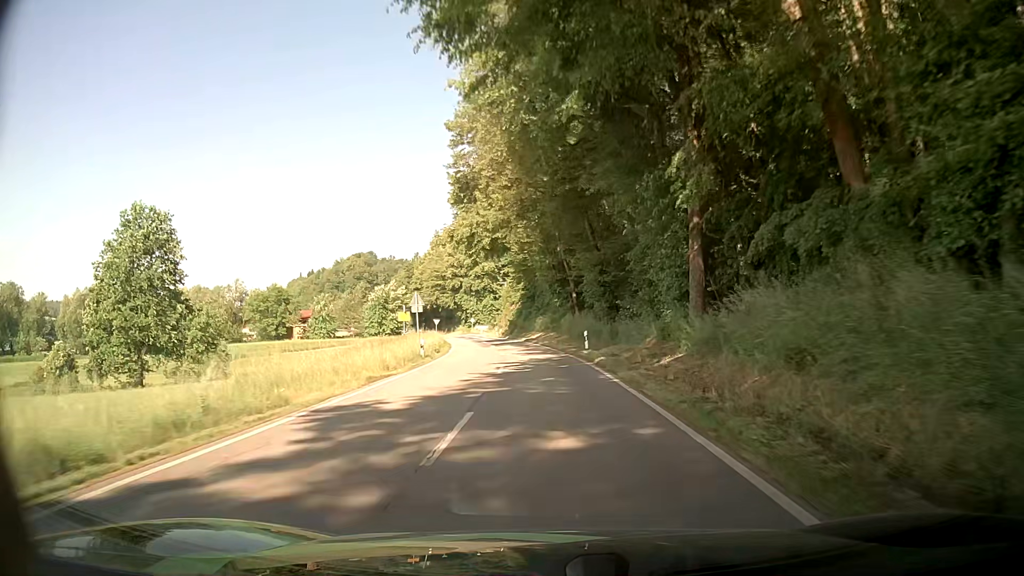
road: secondary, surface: asphalt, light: Day
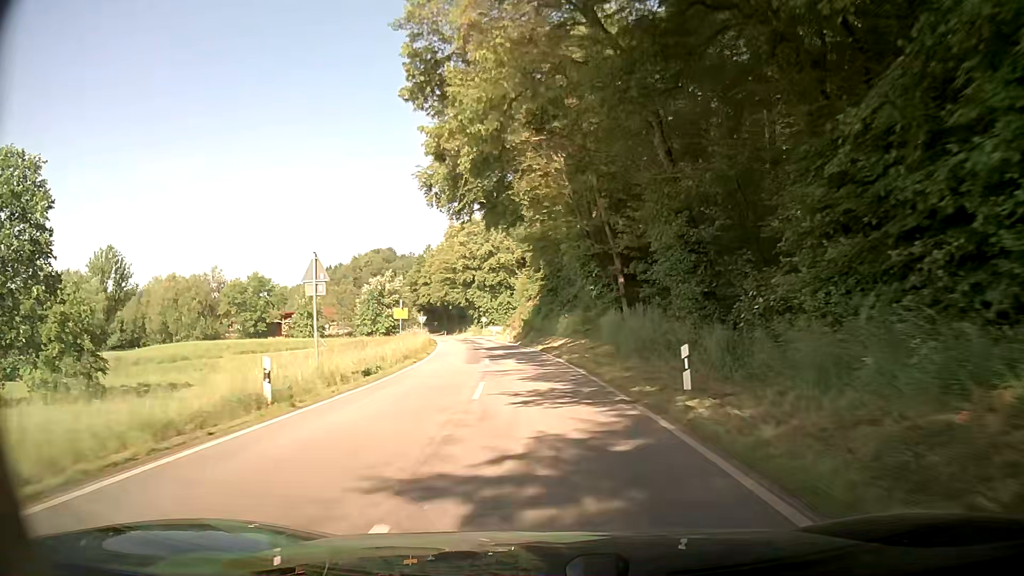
(-0.2, +19.0) m; -2°
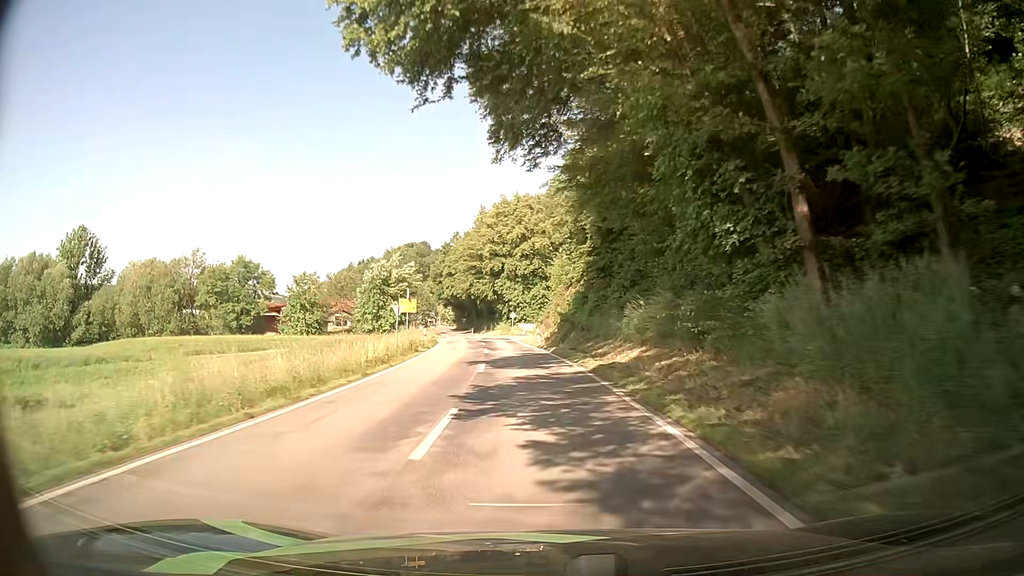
(-0.3, +19.0) m; -2°
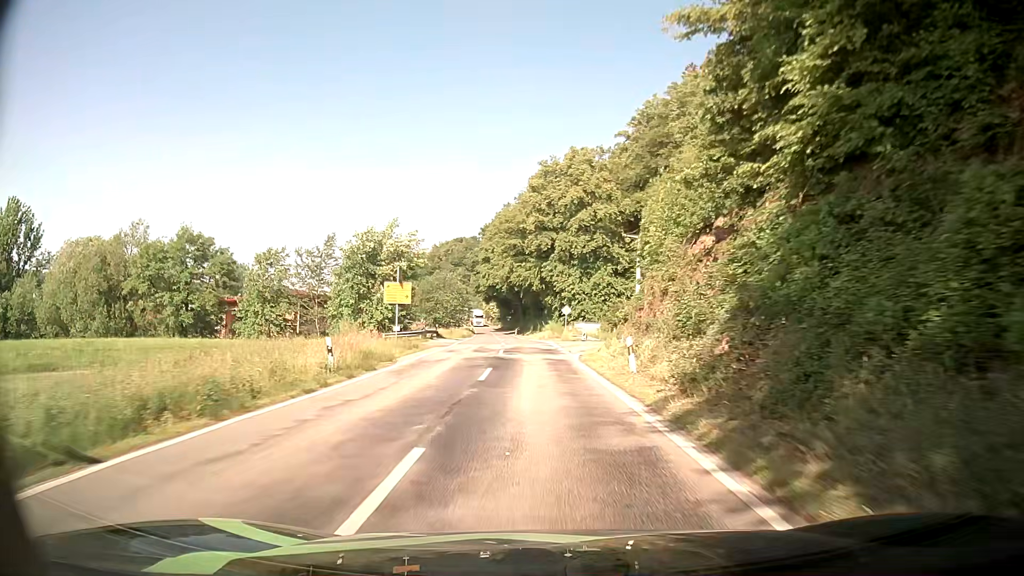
(-1.3, +28.5) m; -5°
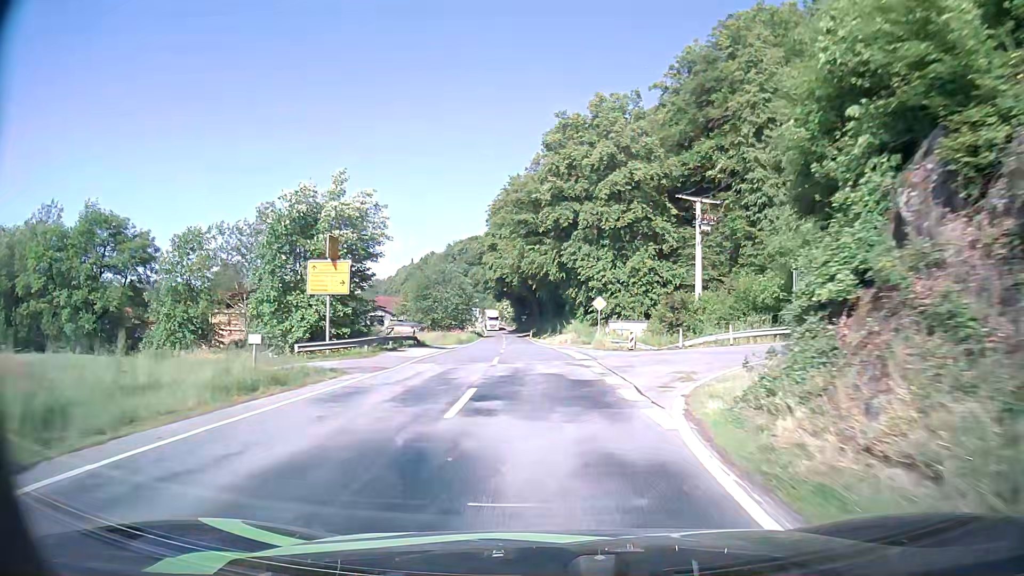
(-0.3, +18.7) m; -1°
